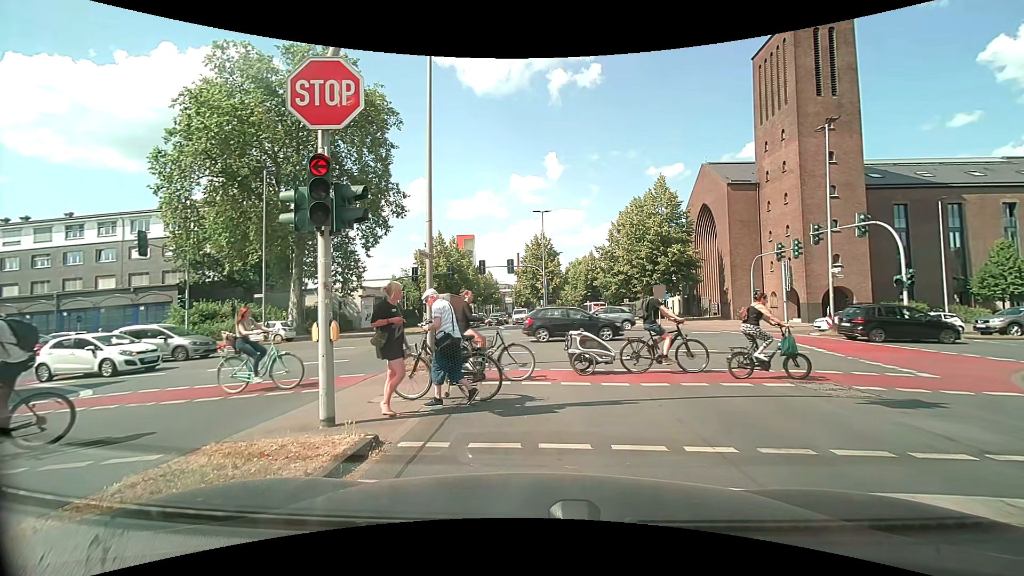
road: secondary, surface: asphalt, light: Day
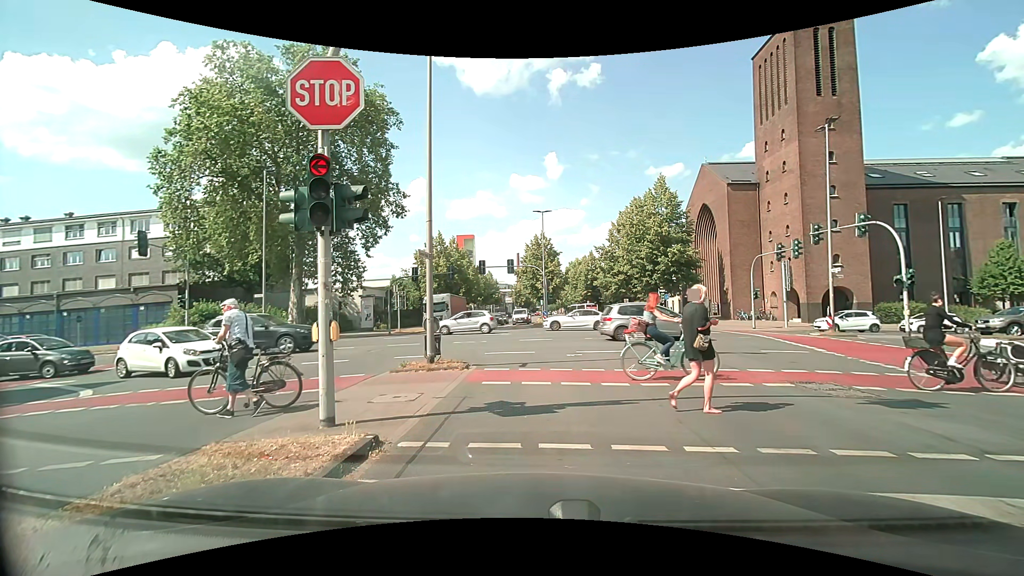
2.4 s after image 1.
(0.0, 0.0) m; 0°
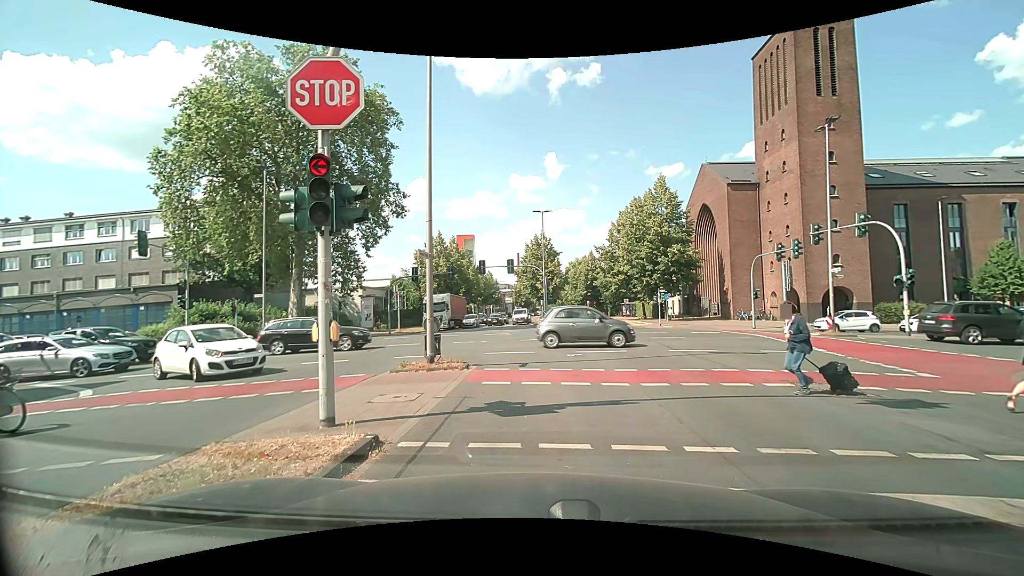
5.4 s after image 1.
(0.0, 0.0) m; 0°
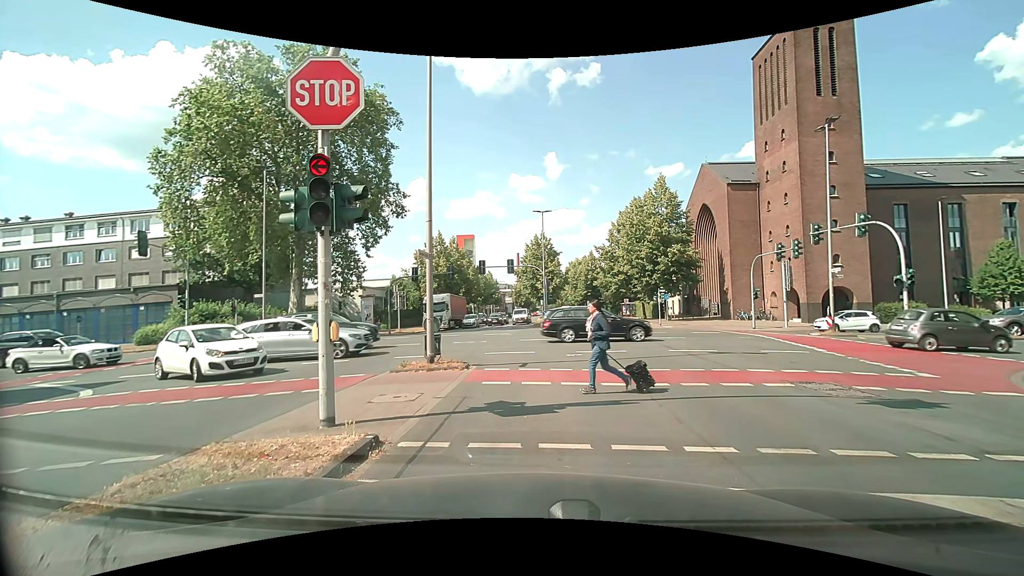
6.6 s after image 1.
(0.0, 0.0) m; 0°
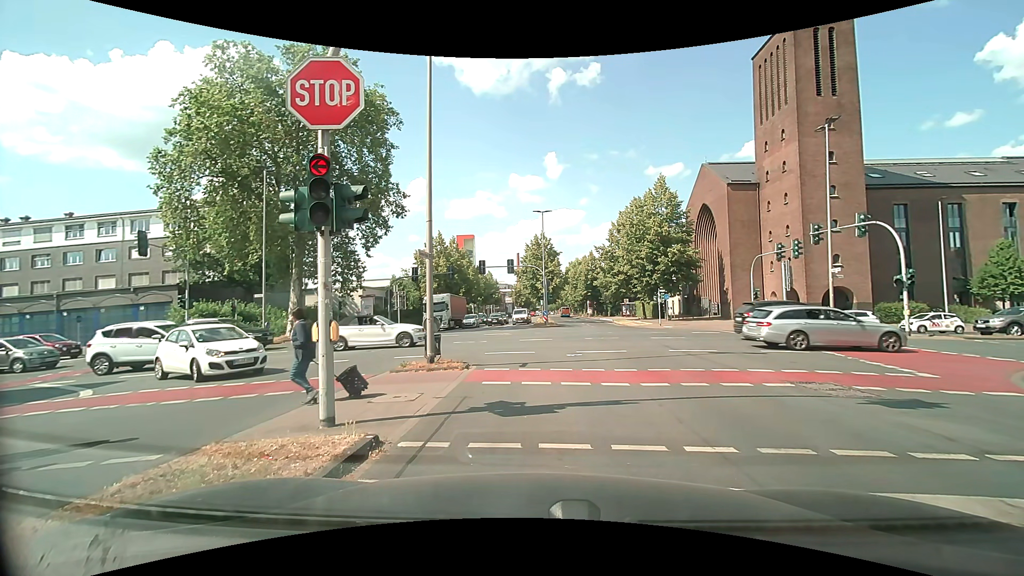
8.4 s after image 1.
(0.0, 0.0) m; 0°
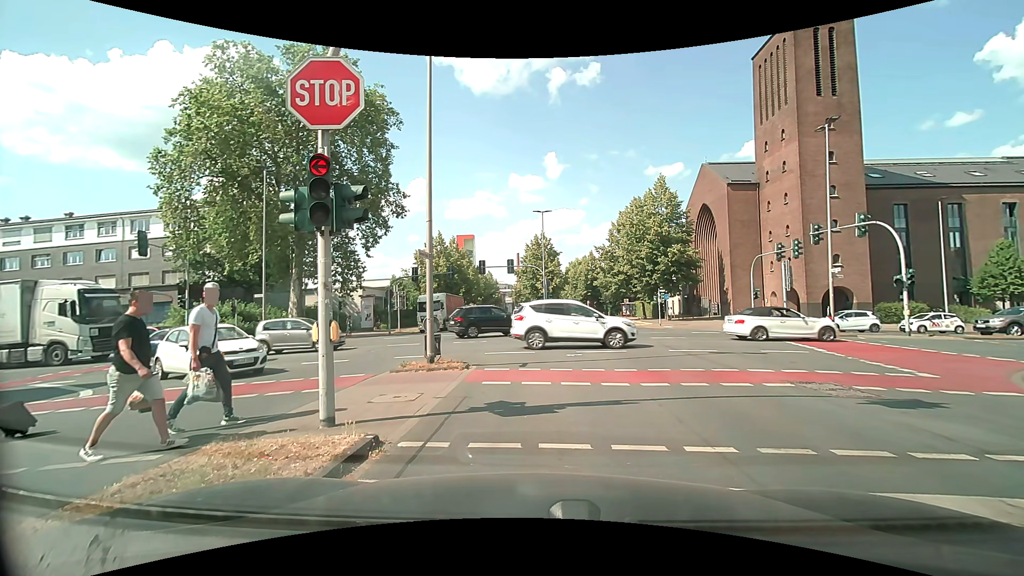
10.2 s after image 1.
(0.0, 0.0) m; 0°
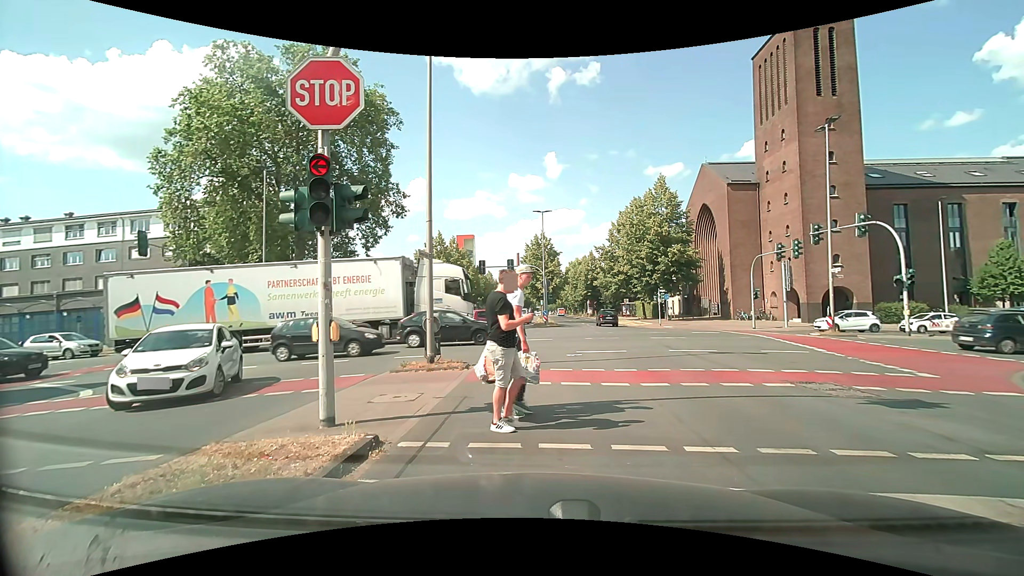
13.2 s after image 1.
(0.0, 0.0) m; 0°
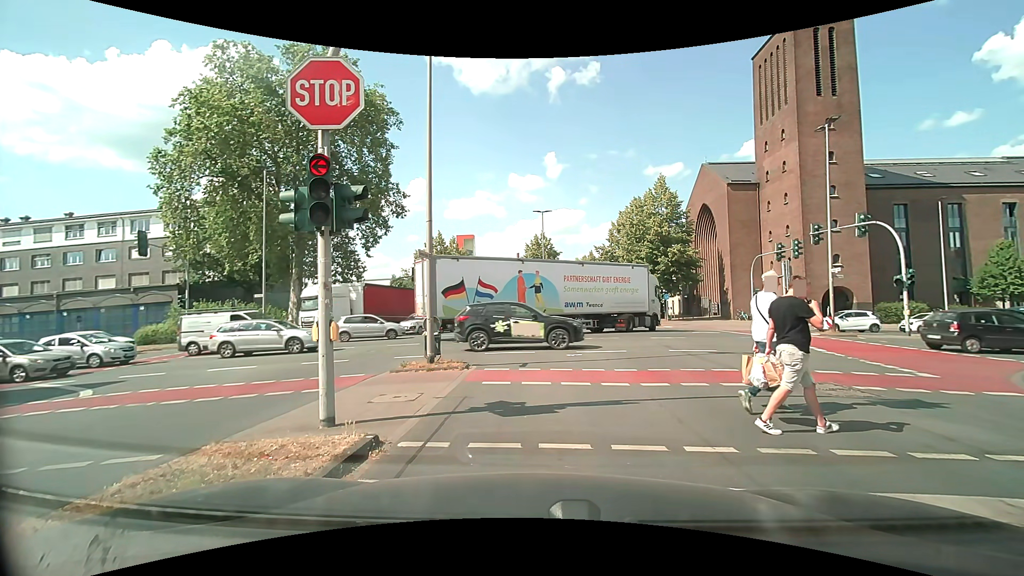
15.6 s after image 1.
(0.0, 0.0) m; 0°
(0, +10) (0, +20) (-3, +29) (-10, +36) (-20, +38) (-30, +38) (-40, +38) (-50, +39) (-60, +39) (-70, +39) m
